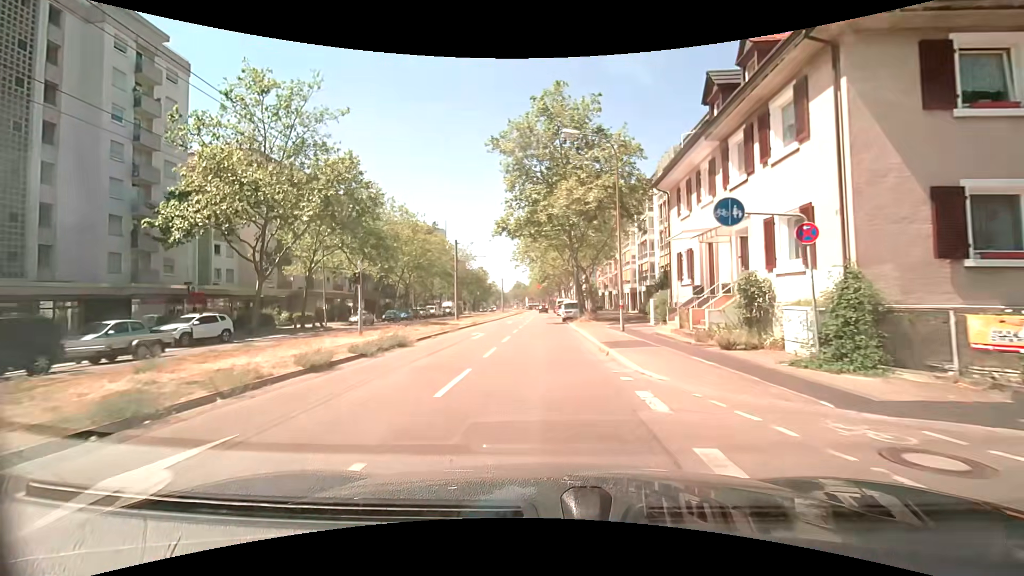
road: tertiary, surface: asphalt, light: Day
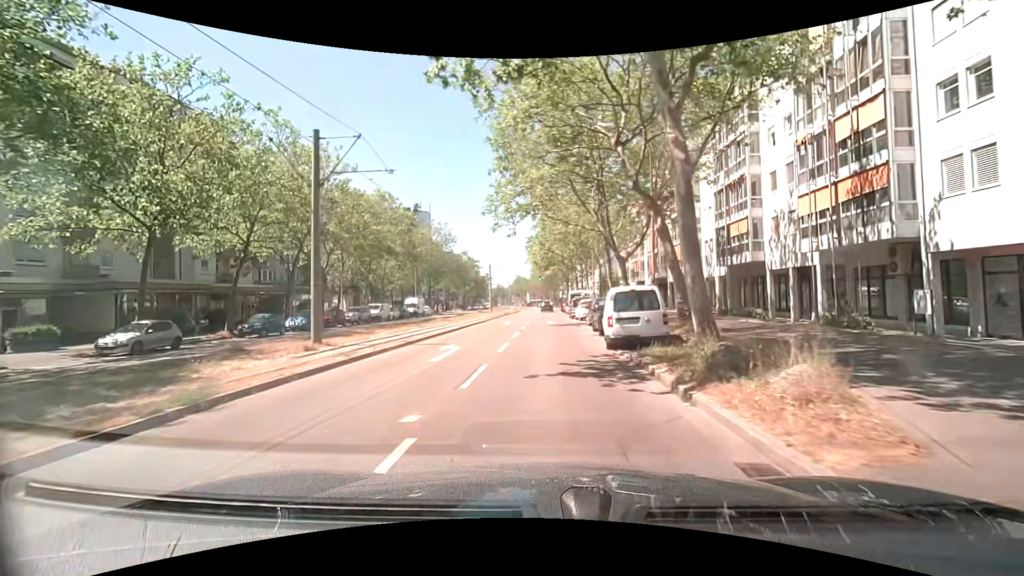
(0.0, +28.7) m; -1°
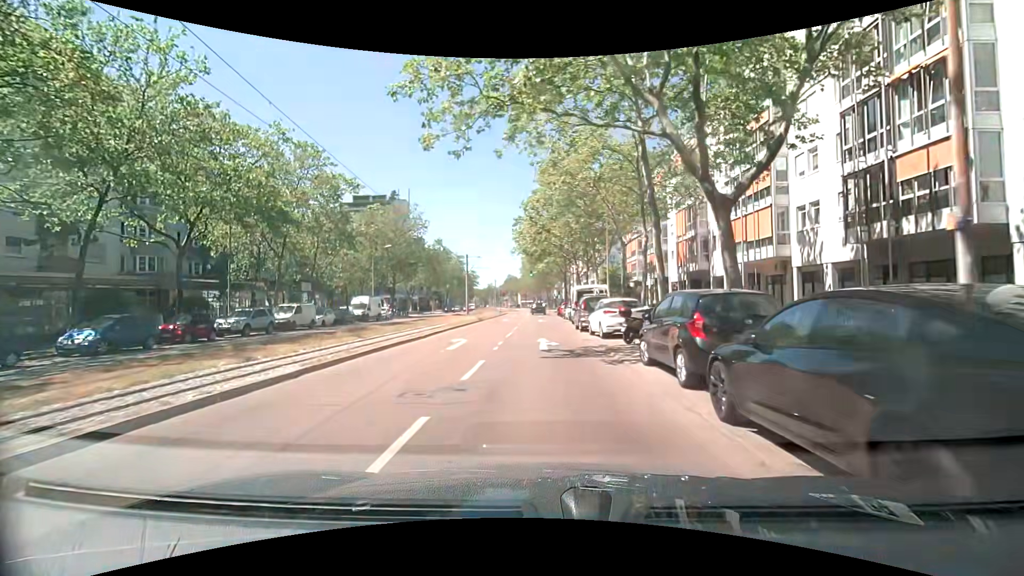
(+0.4, +16.8) m; +3°
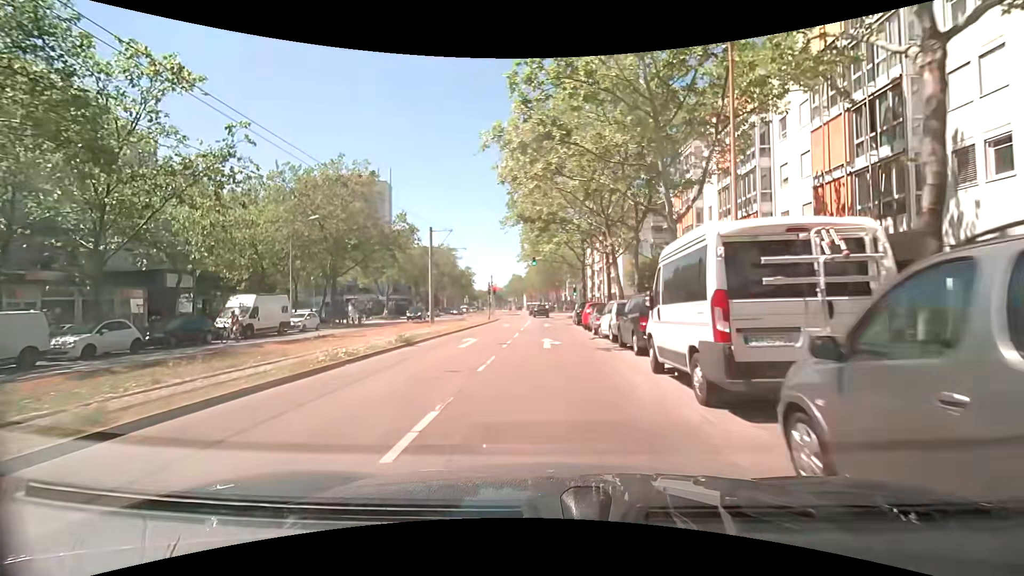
(-0.6, +22.4) m; -1°
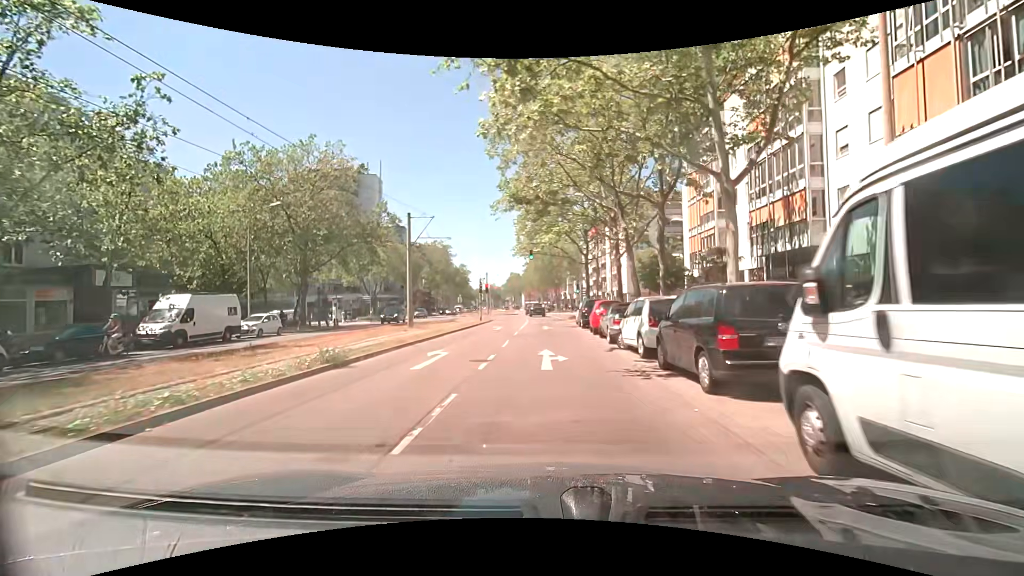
(-0.1, +5.7) m; 0°
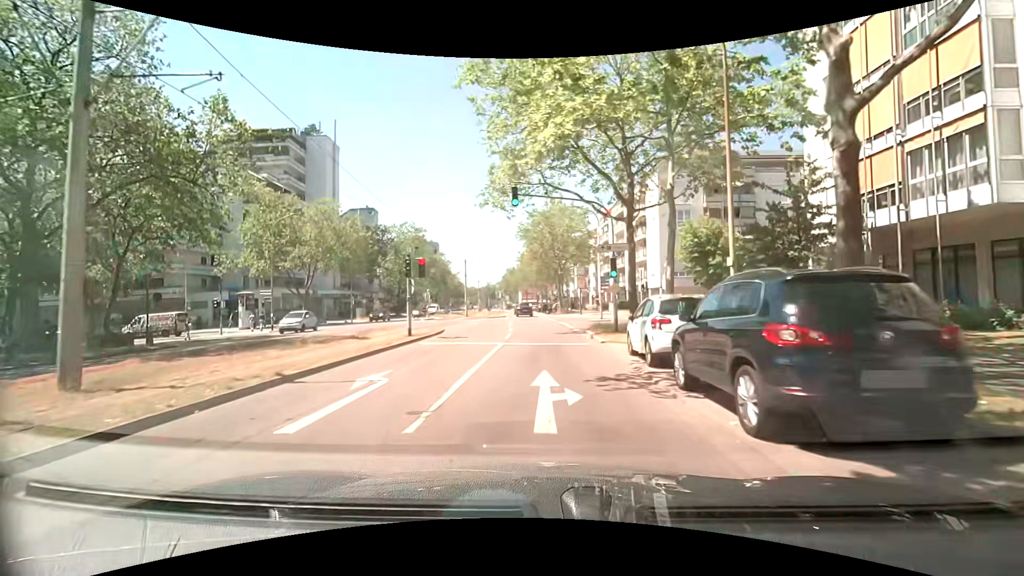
(-0.3, +23.0) m; -1°
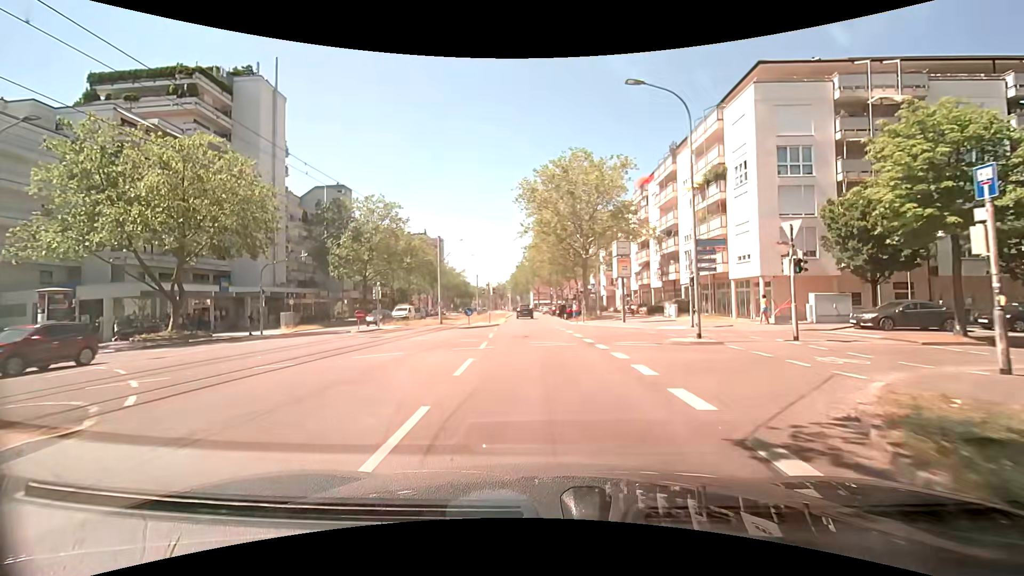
(-0.2, +22.7) m; -2°
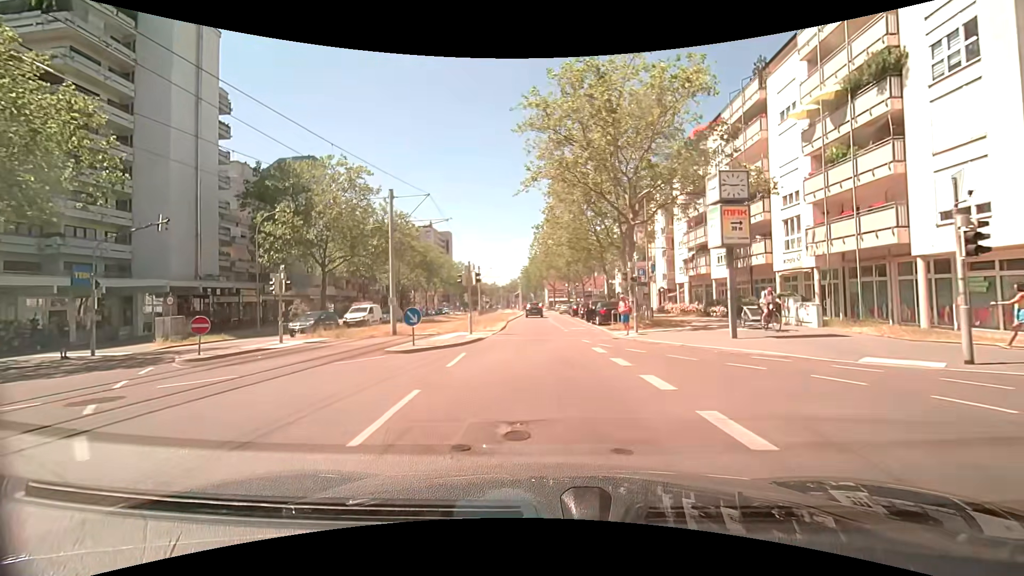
(-0.2, +16.7) m; -2°
